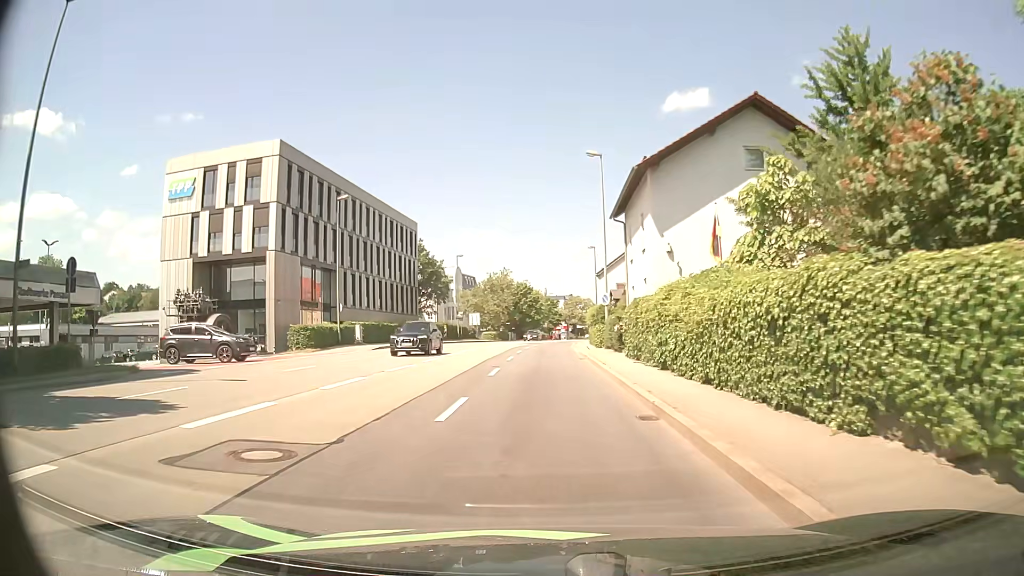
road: primary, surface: asphalt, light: Day
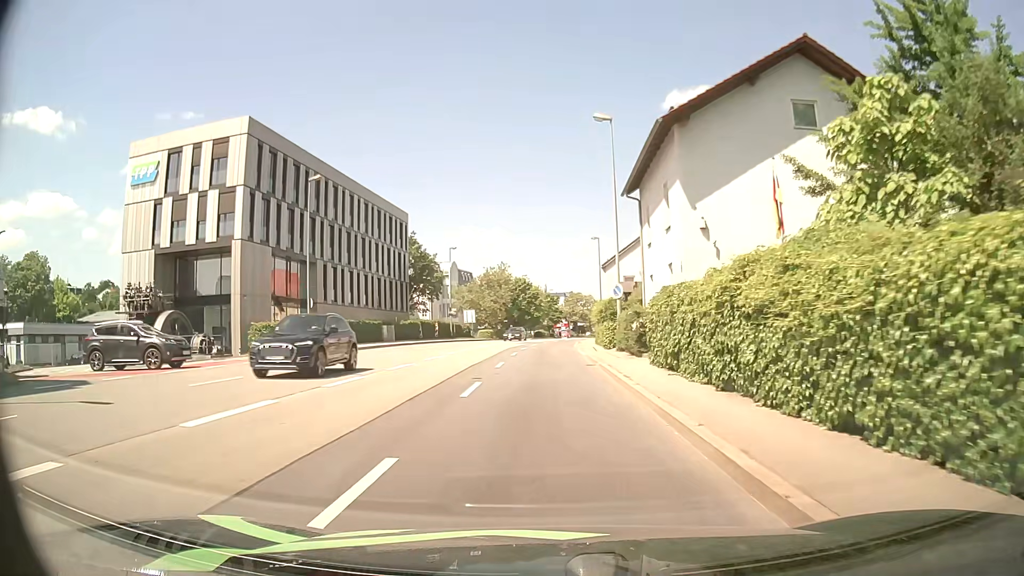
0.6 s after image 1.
(0.0, +5.9) m; 0°
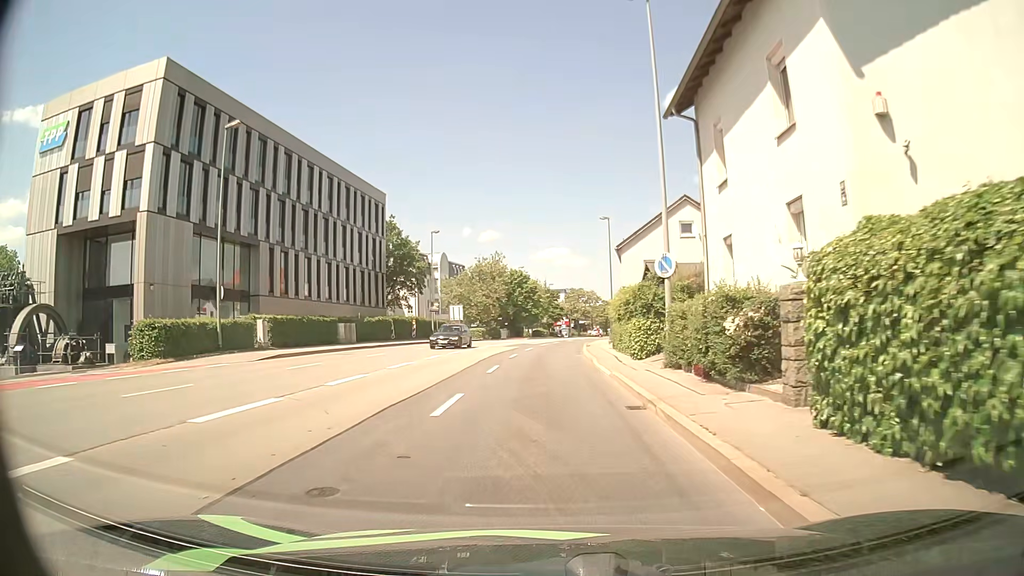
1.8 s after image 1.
(0.0, +11.7) m; 0°
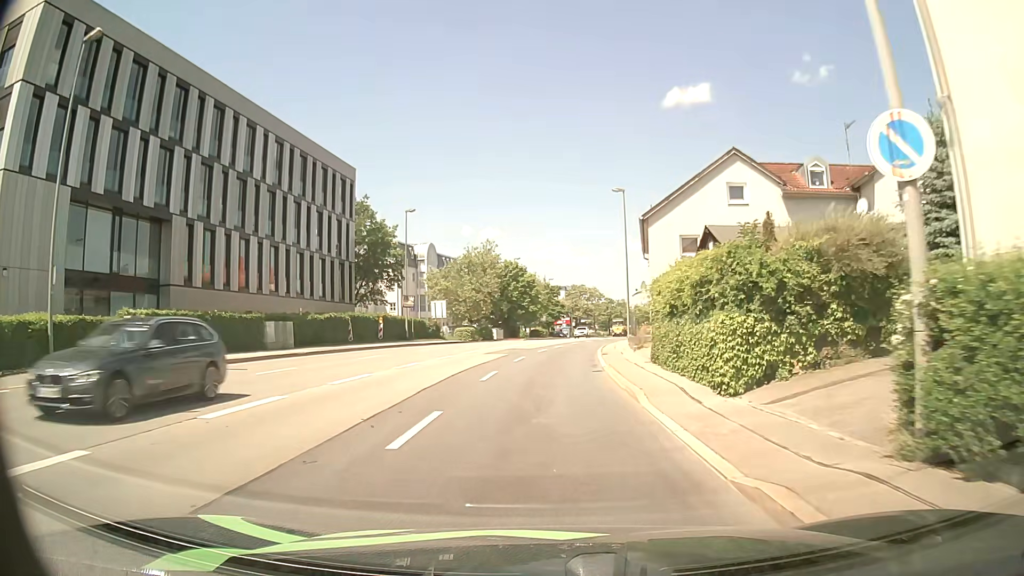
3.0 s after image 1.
(-0.1, +11.7) m; 0°
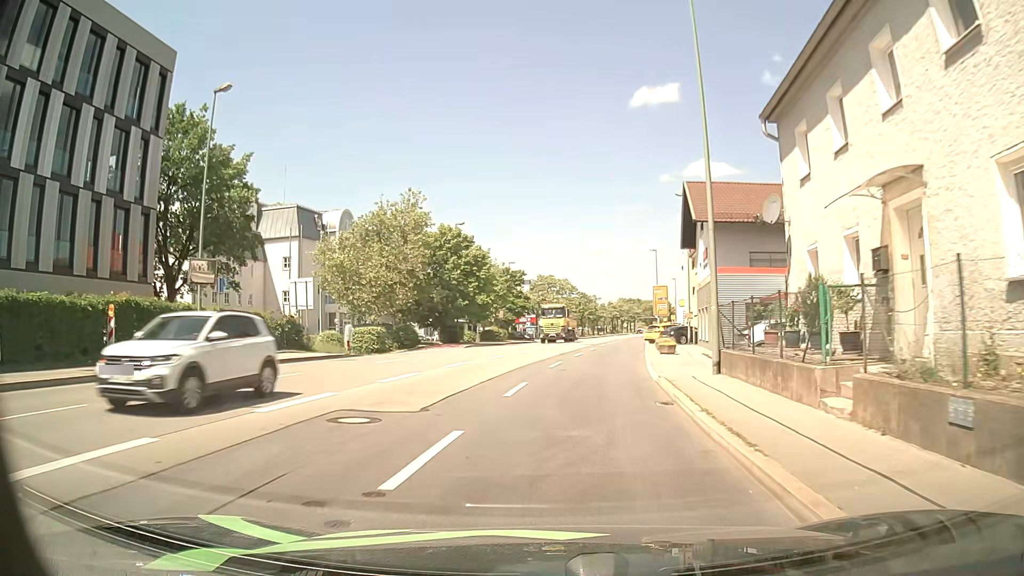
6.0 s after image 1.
(+0.4, +28.7) m; +3°
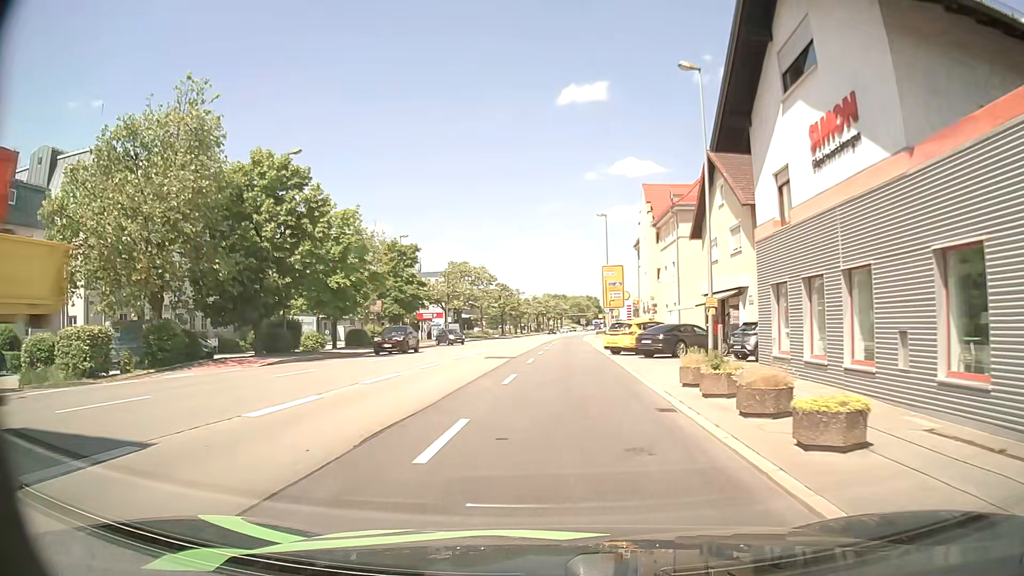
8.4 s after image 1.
(+1.6, +24.0) m; +7°
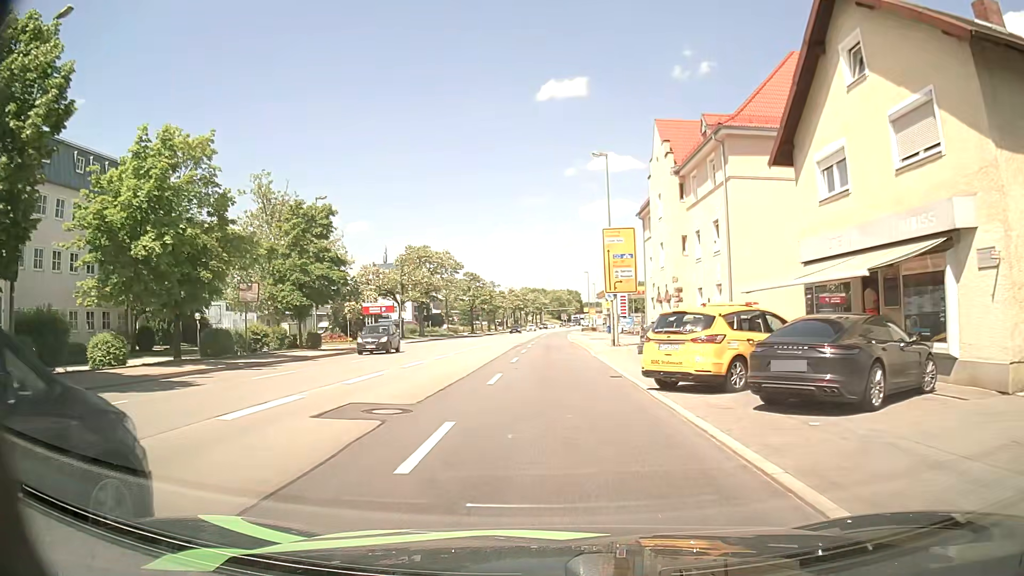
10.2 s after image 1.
(+0.2, +18.5) m; +1°
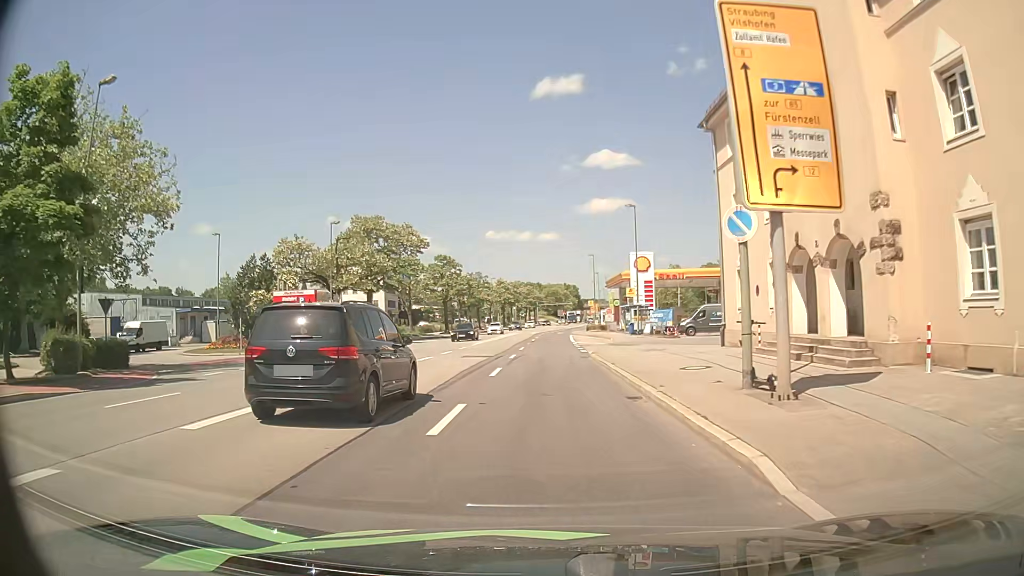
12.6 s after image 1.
(+0.3, +24.7) m; 0°
(0, +10) (0, +20) (0, +30) (+1, +40) (+1, +50) (+1, +60) (+1, +70) (+2, +80) (+2, +90) (+3, +100) m
